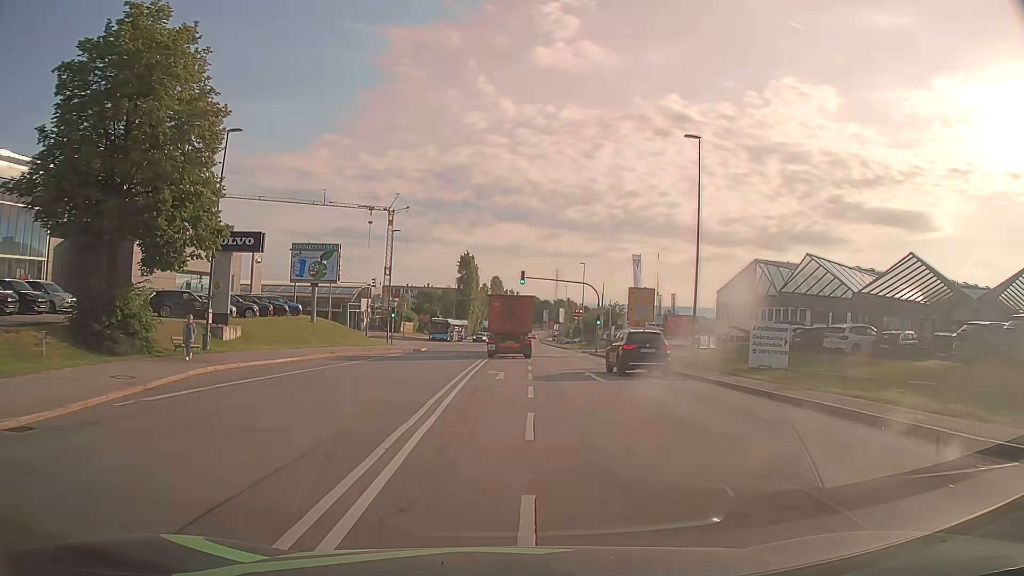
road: secondary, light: Day
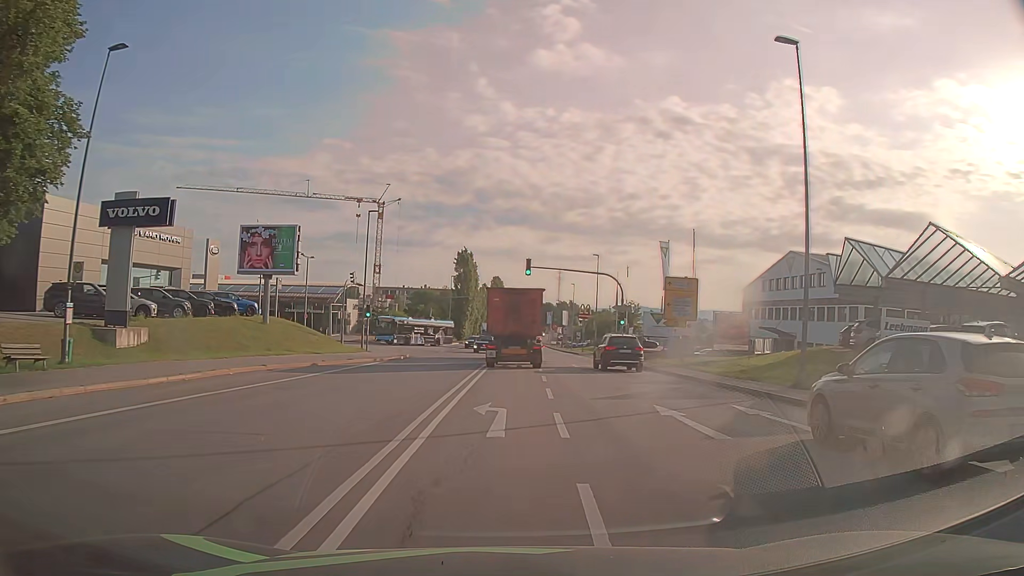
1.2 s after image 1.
(0.0, +11.2) m; 0°
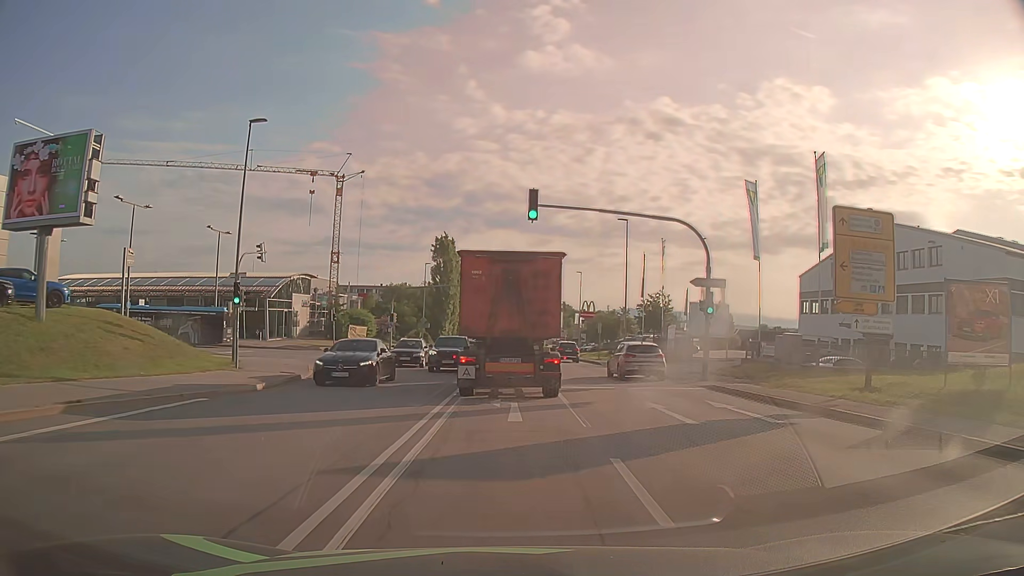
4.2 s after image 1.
(+0.1, +22.0) m; 0°
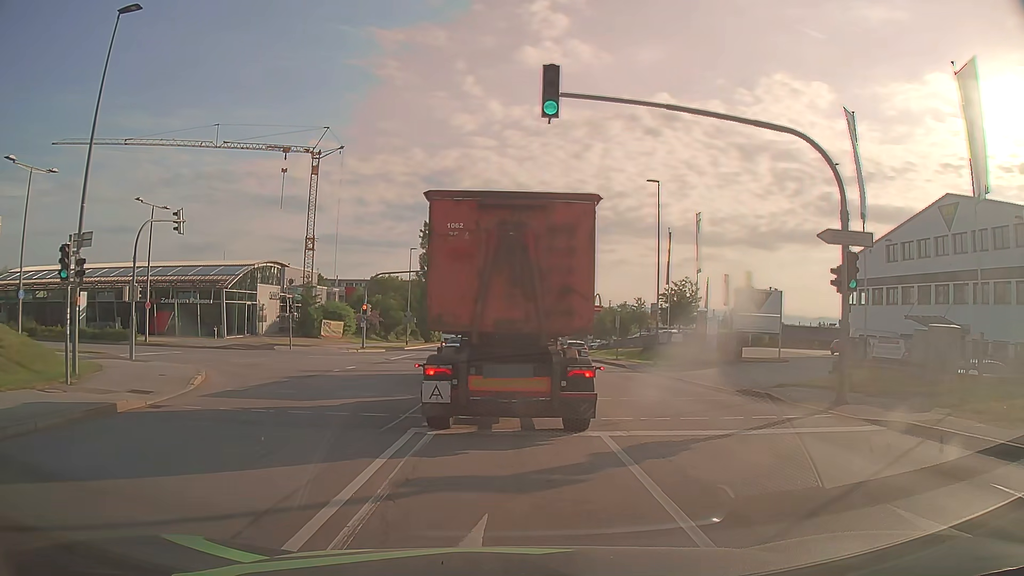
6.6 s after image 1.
(0.0, +10.7) m; +1°
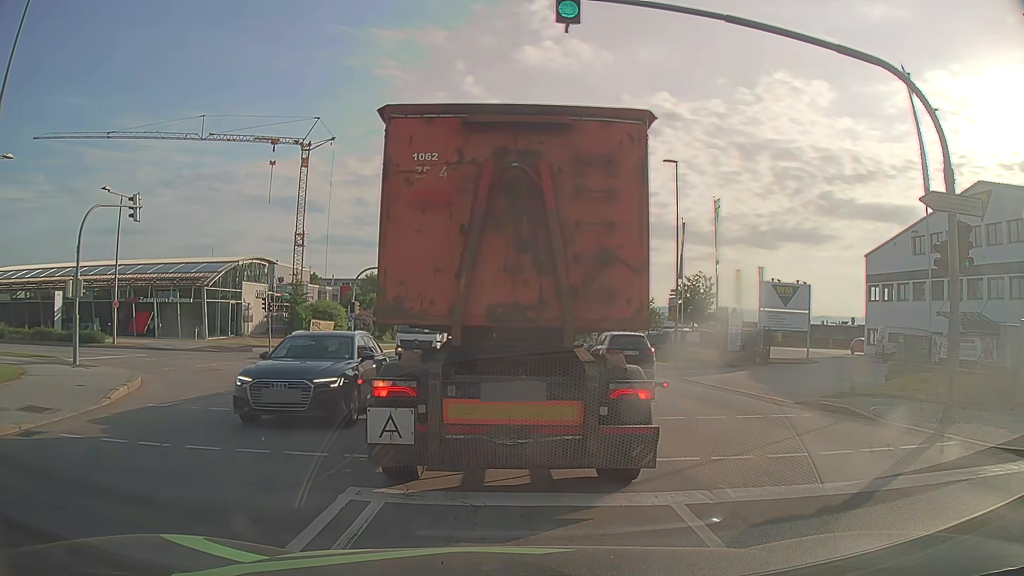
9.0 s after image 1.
(0.0, +3.9) m; 0°
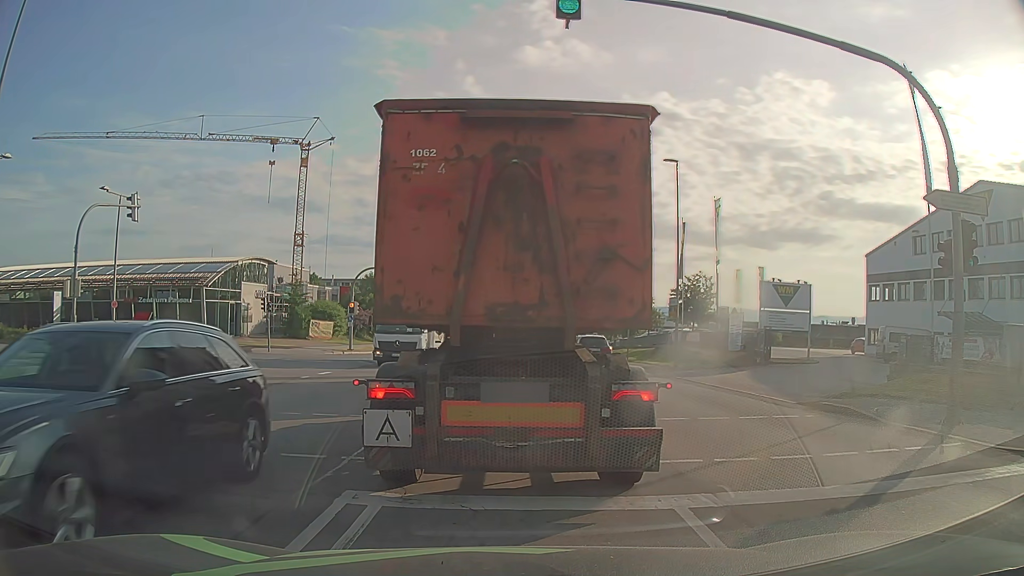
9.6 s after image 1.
(0.0, +0.1) m; 0°
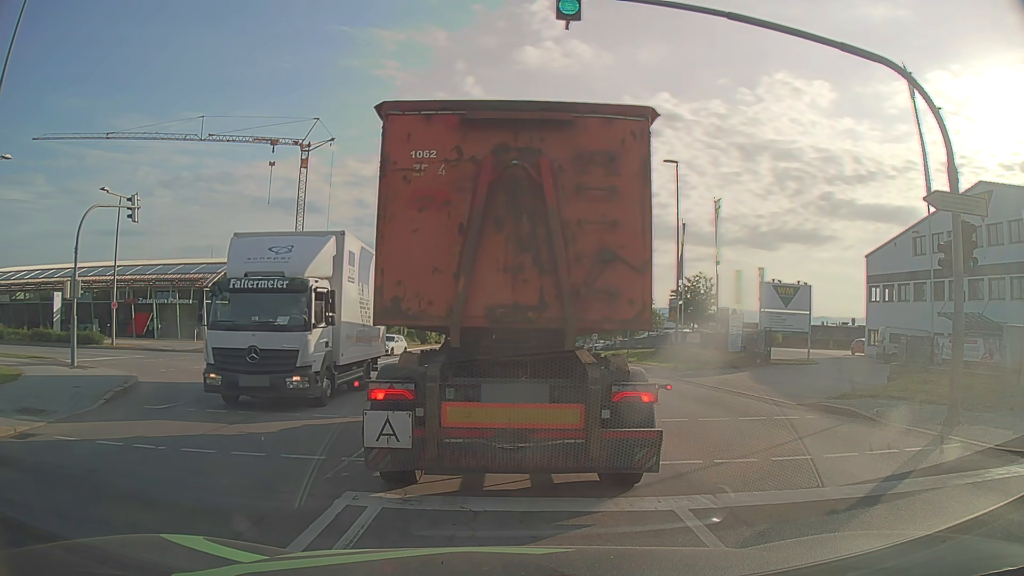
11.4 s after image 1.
(0.0, +0.1) m; 0°
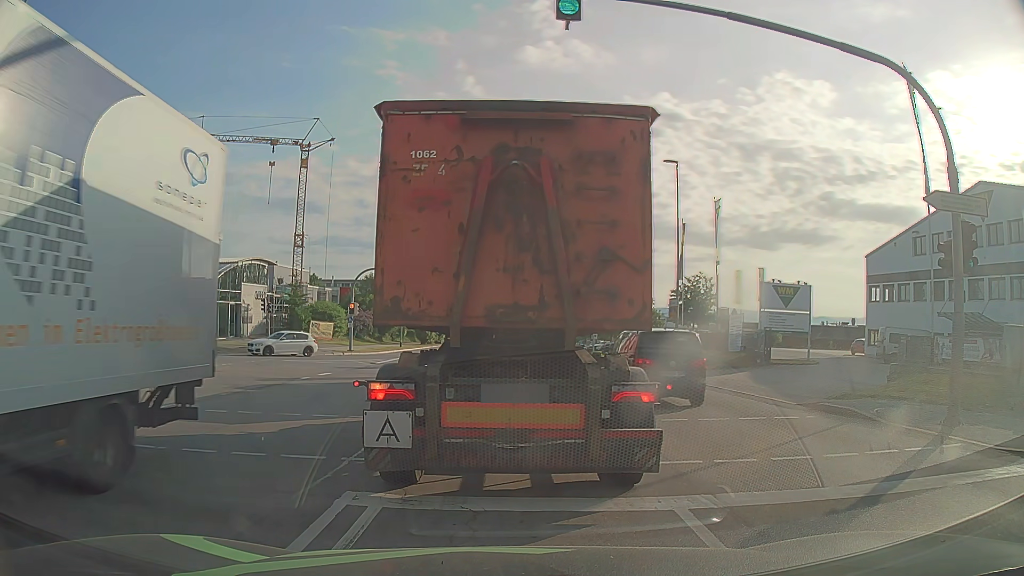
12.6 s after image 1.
(0.0, 0.0) m; 0°
